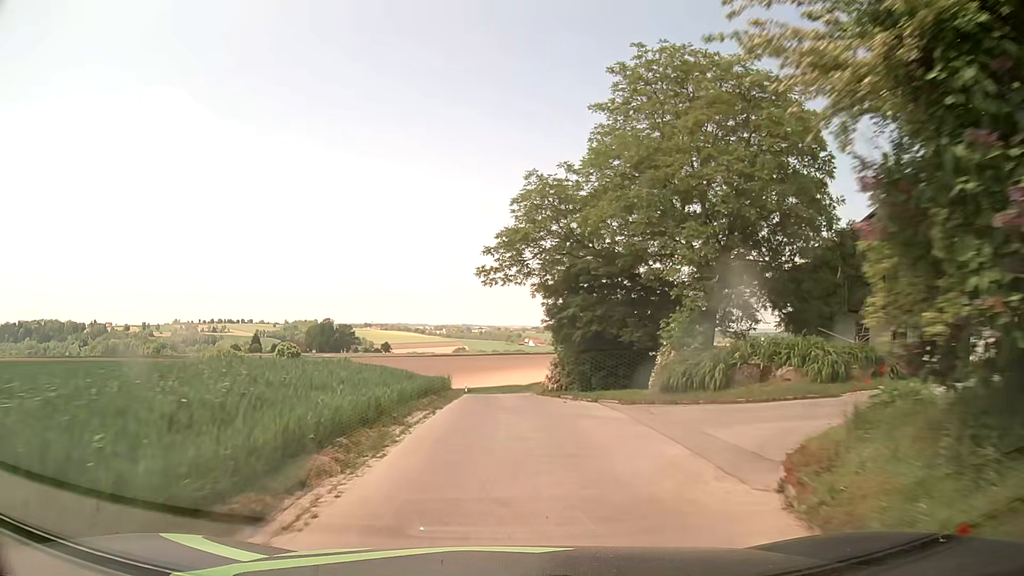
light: Day
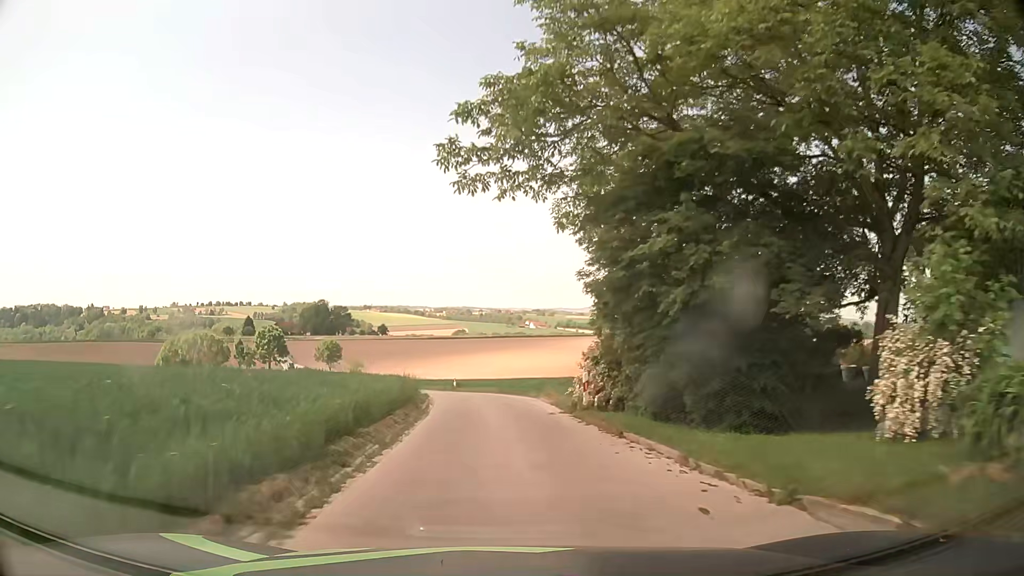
(+0.1, +13.5) m; 0°
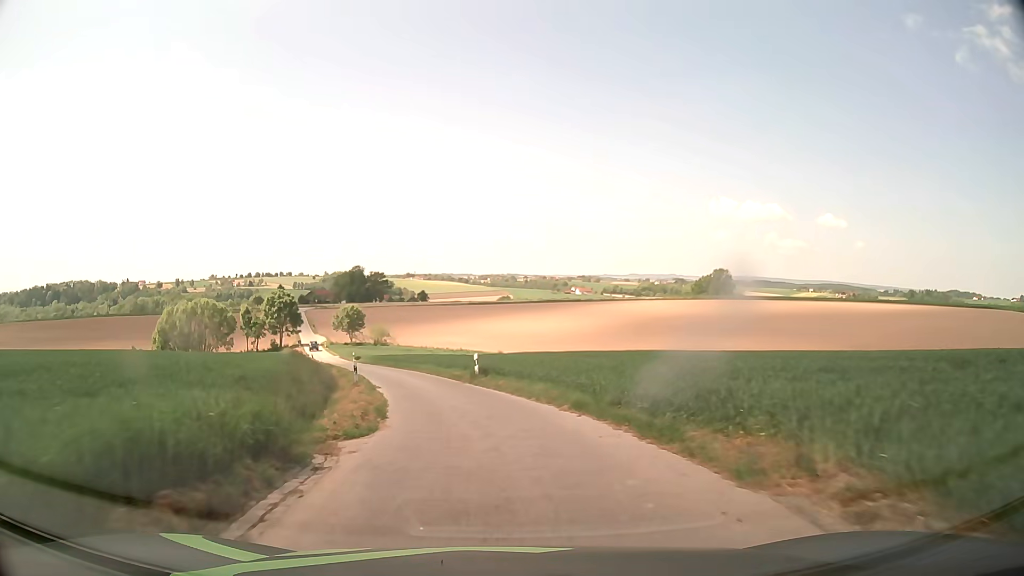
(-0.5, +21.0) m; -4°
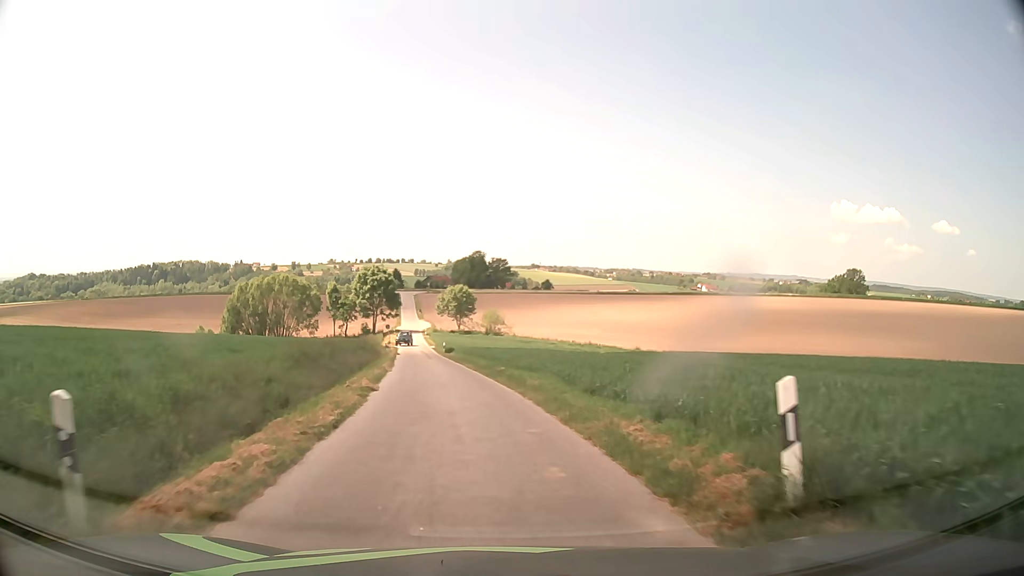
(-1.8, +21.0) m; -10°
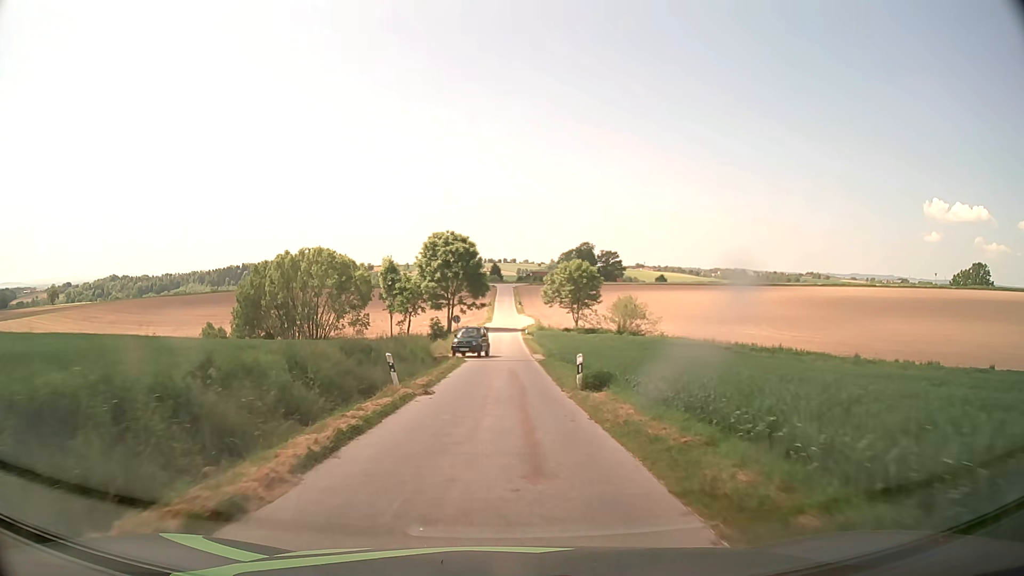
(-4.0, +37.1) m; -9°
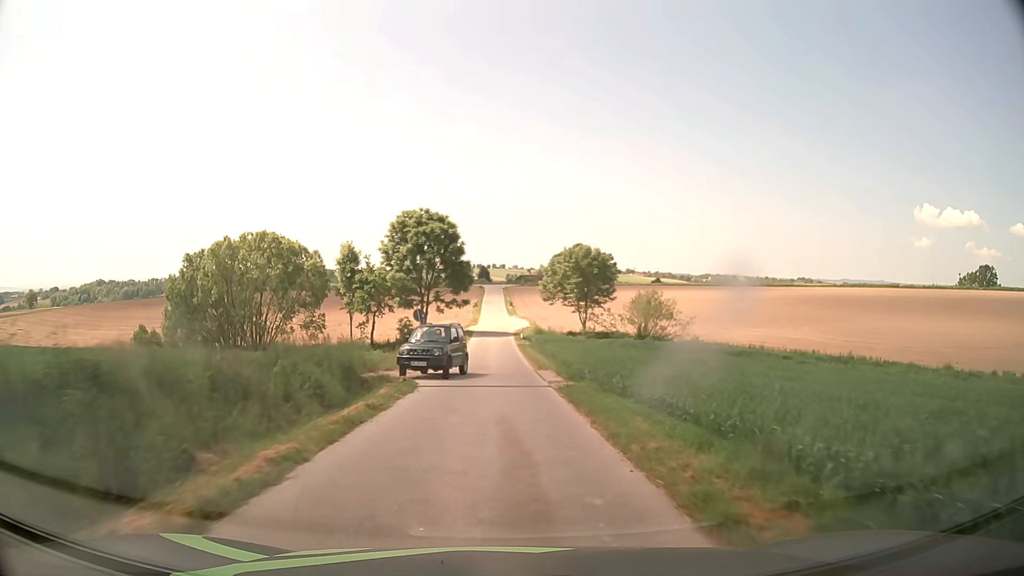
(0.0, +16.0) m; +1°
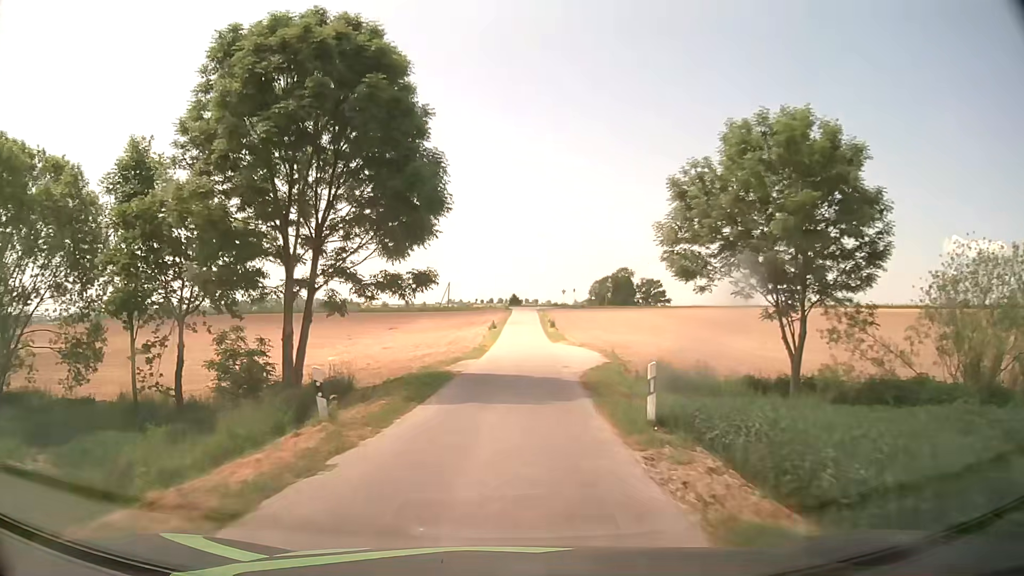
(-0.6, +41.5) m; -3°
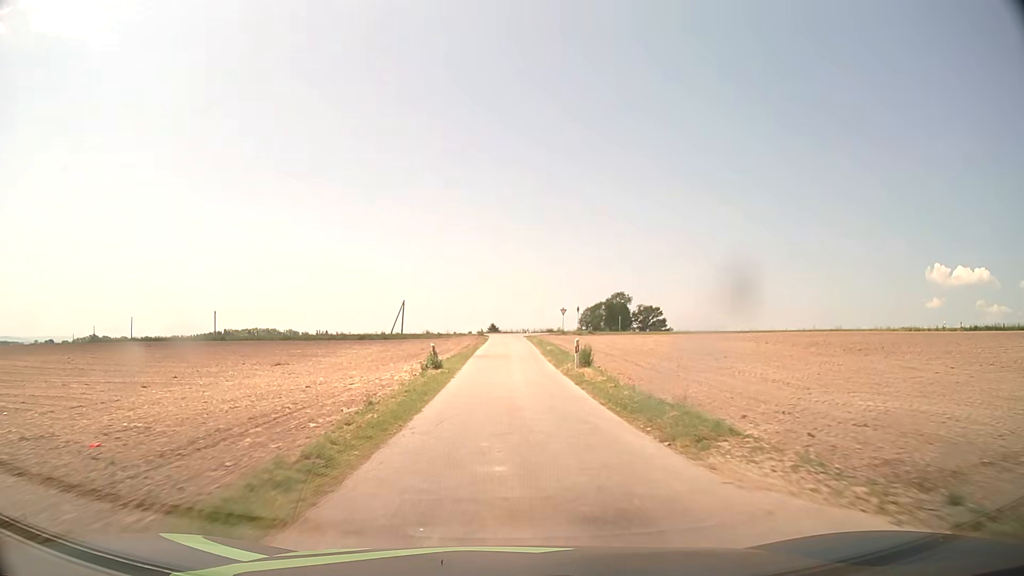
(+0.7, +36.4) m; +2°
(0, +10) (0, +20) (0, +30) (0, +40) (0, +50) (0, +60) (0, +70) (+1, +80) (+9, +85) (+19, +84) m
